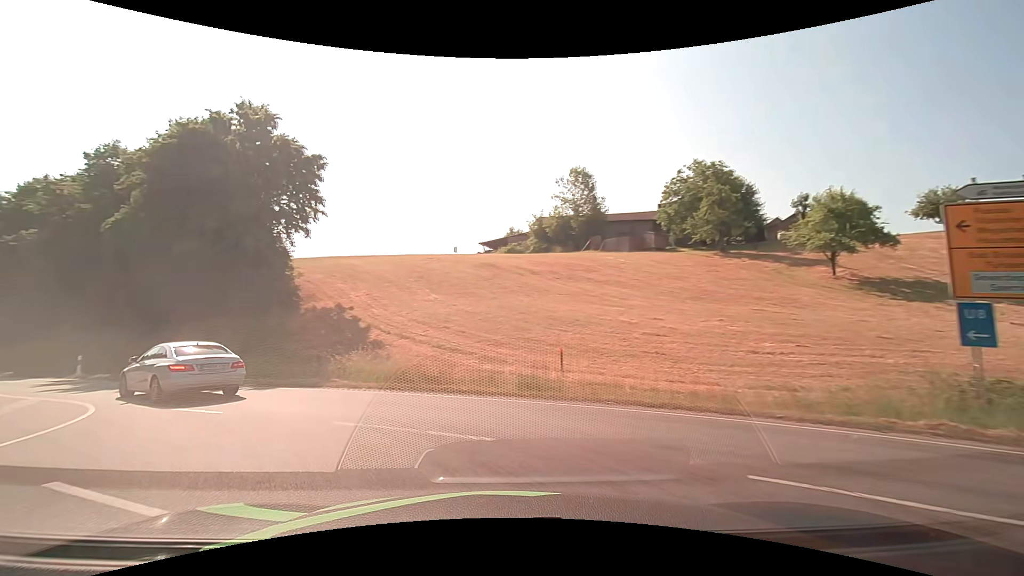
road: motorway_link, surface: asphalt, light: Day
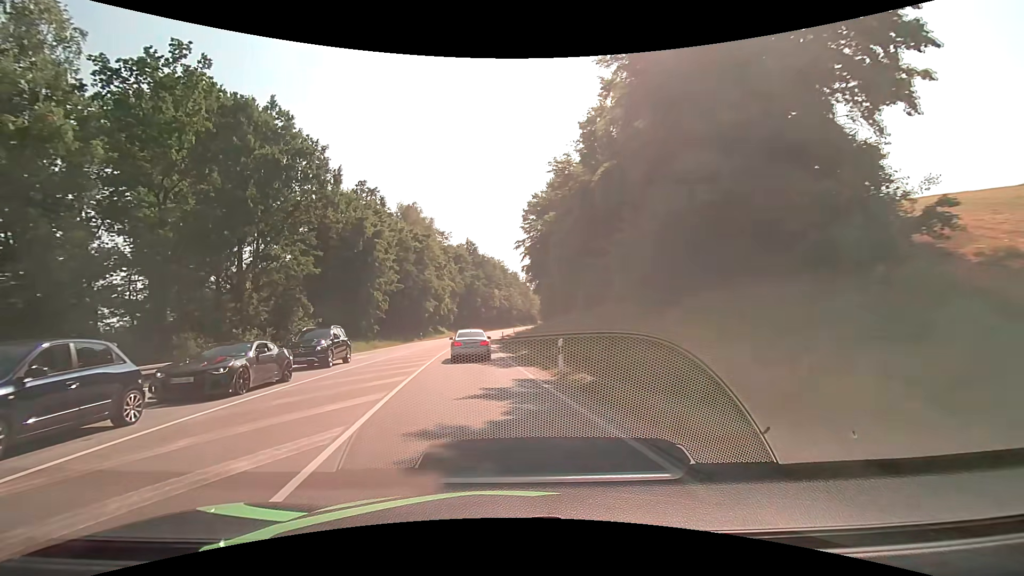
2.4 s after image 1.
(-8.7, +14.9) m; -53°
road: primary
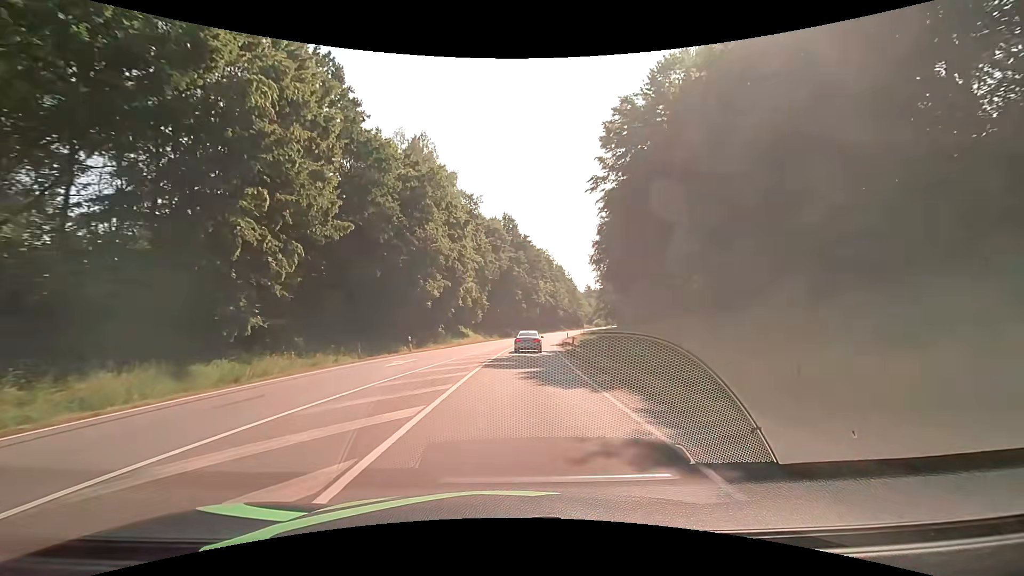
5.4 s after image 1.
(-3.2, +34.1) m; -5°
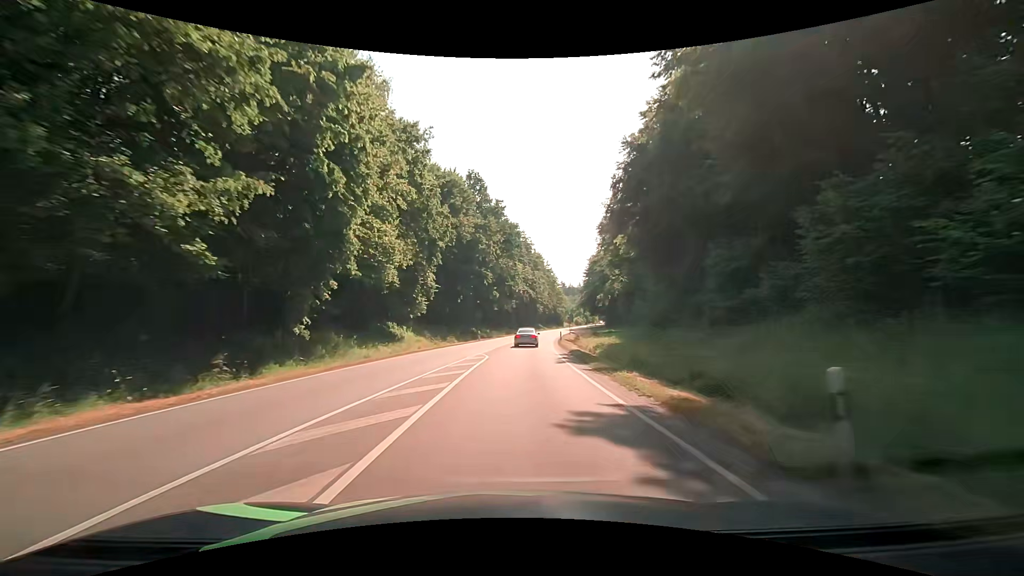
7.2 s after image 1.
(+0.7, +27.9) m; +3°
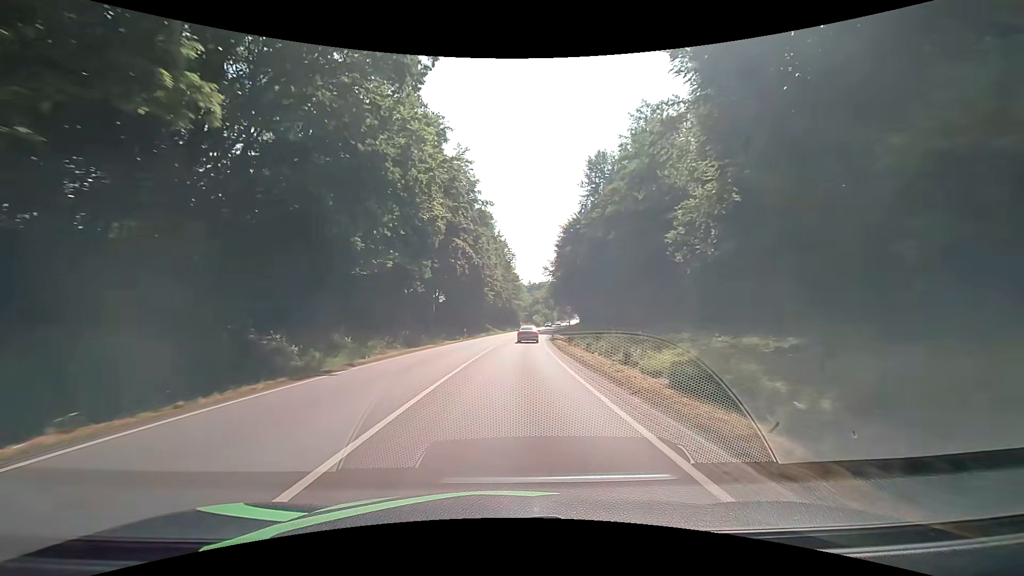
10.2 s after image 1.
(+3.2, +54.3) m; +7°
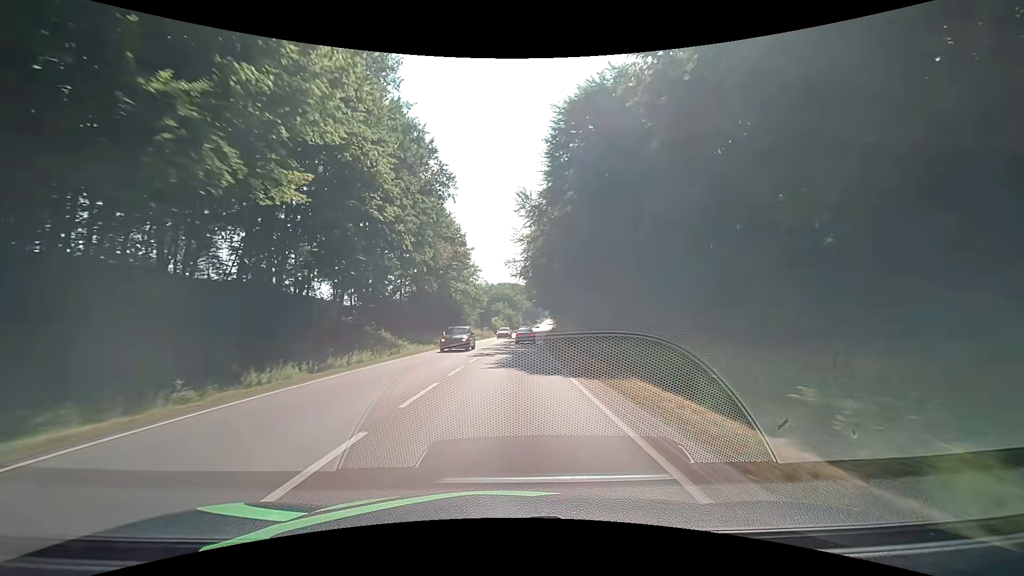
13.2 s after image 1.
(+2.7, +57.8) m; +5°
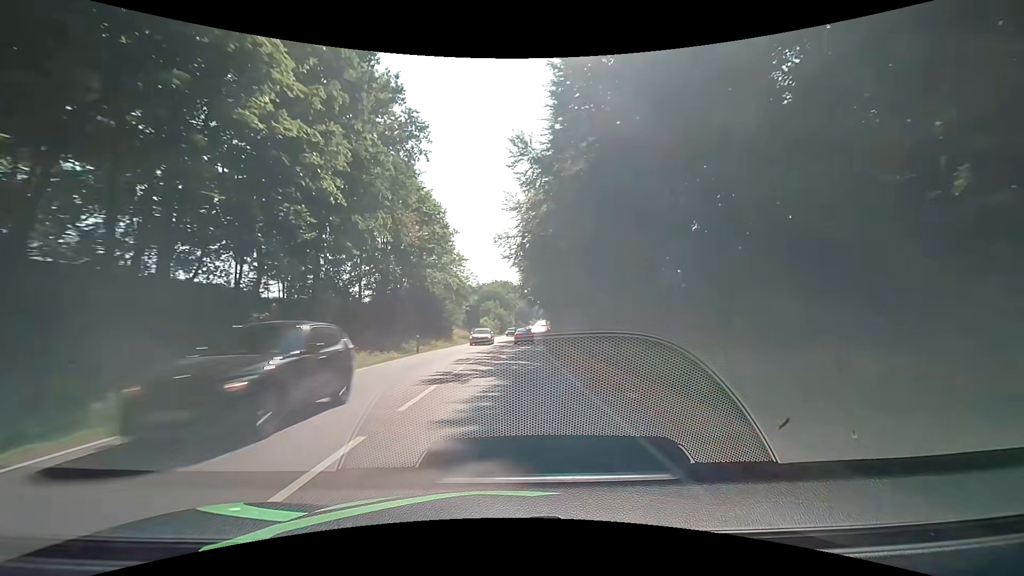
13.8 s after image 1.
(+0.1, +12.3) m; +1°
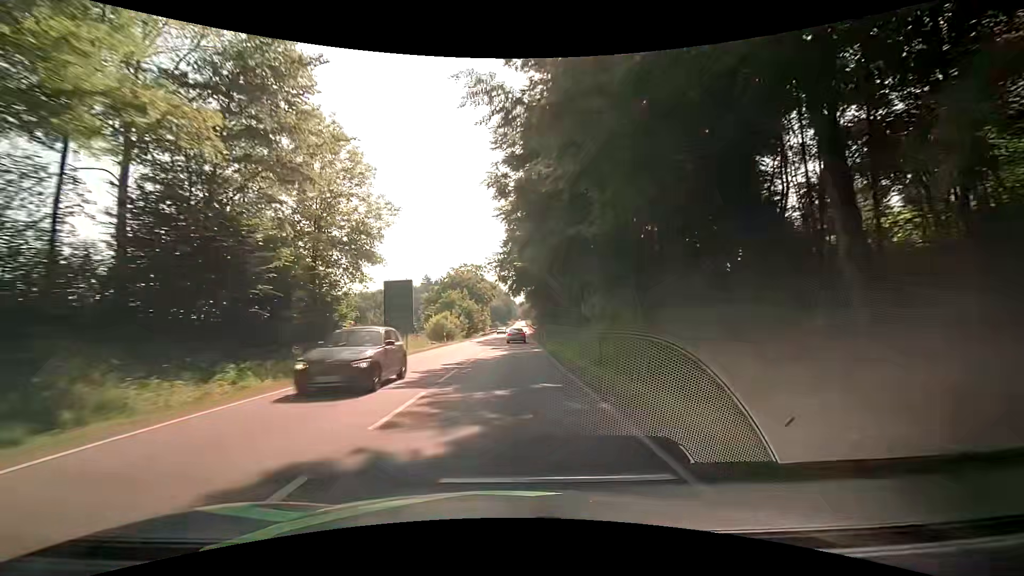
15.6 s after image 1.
(+0.9, +37.6) m; +3°
(0, +10) (0, +20) (0, +30) (0, +40) (+1, +50) (+1, +60) (+1, +70) (+2, +80) (+2, +90) (+2, +100) m
